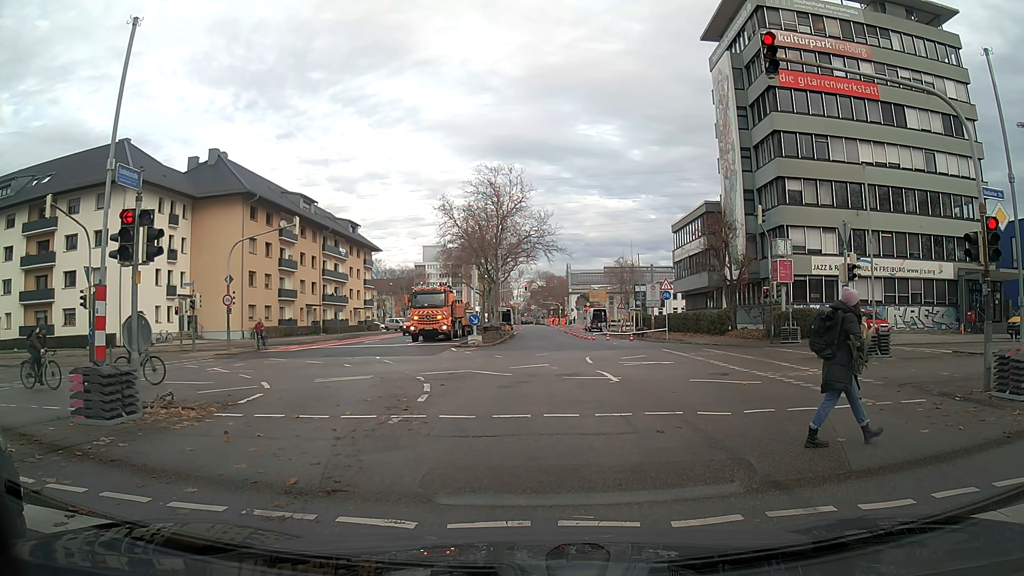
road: secondary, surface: asphalt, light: Day
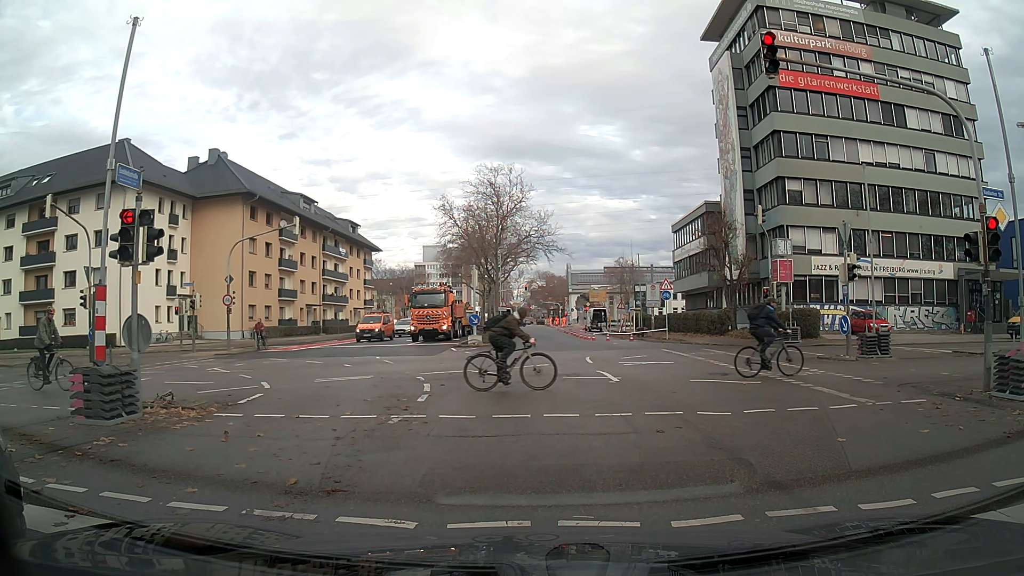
(0.0, 0.0) m; 0°
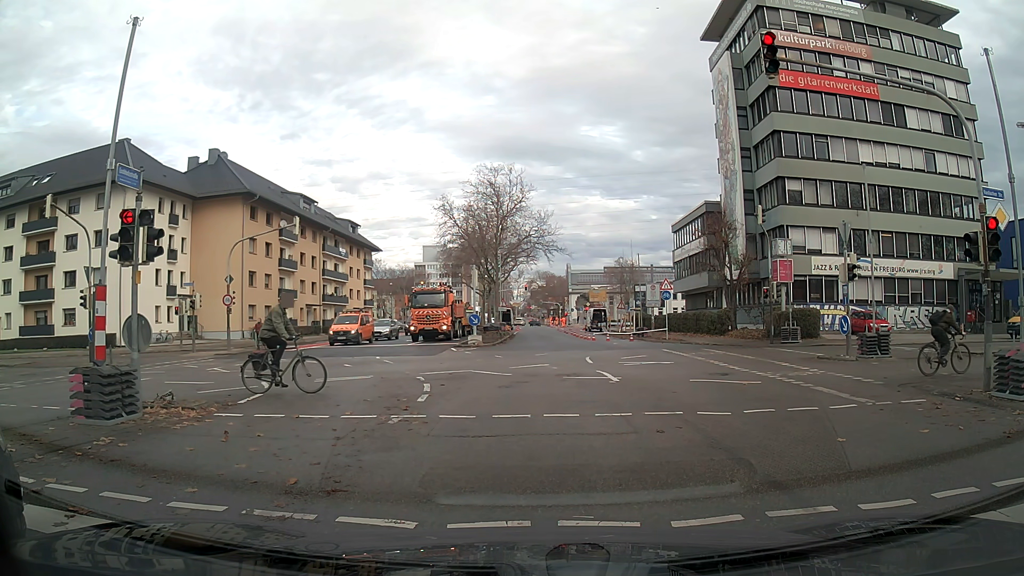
(0.0, 0.0) m; 0°
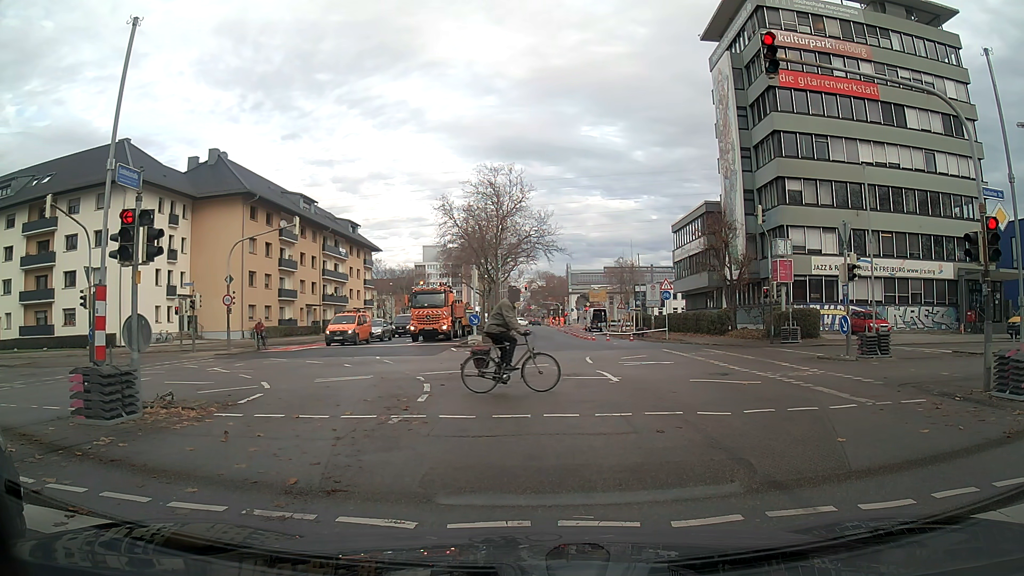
(0.0, 0.0) m; 0°
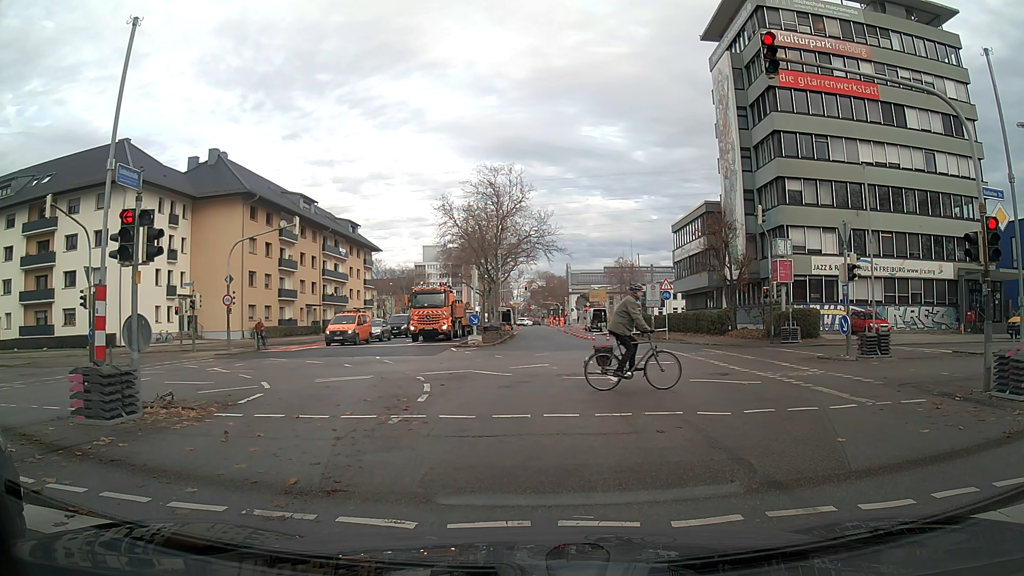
(0.0, 0.0) m; 0°
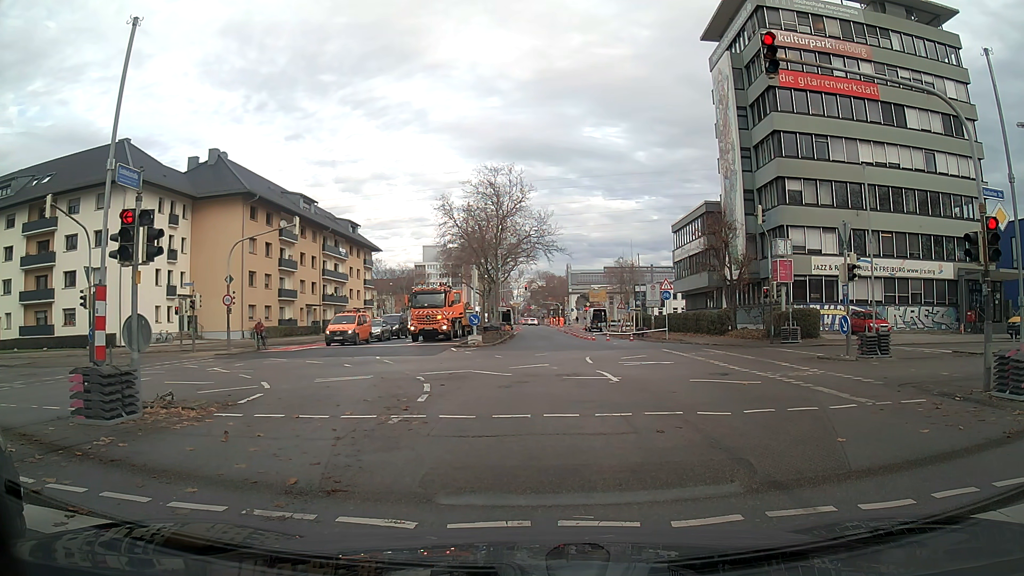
(0.0, 0.0) m; 0°
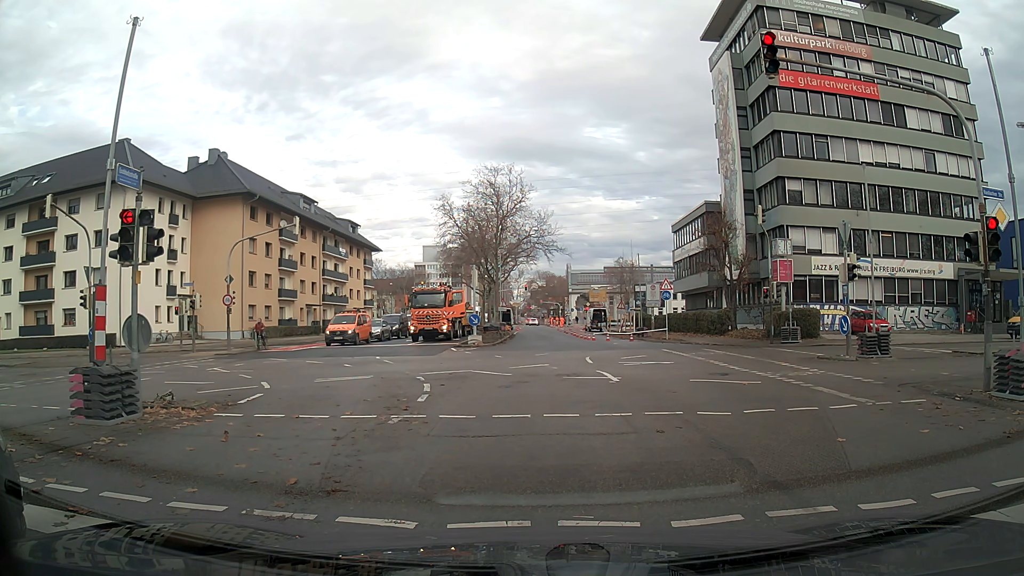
(0.0, 0.0) m; 0°
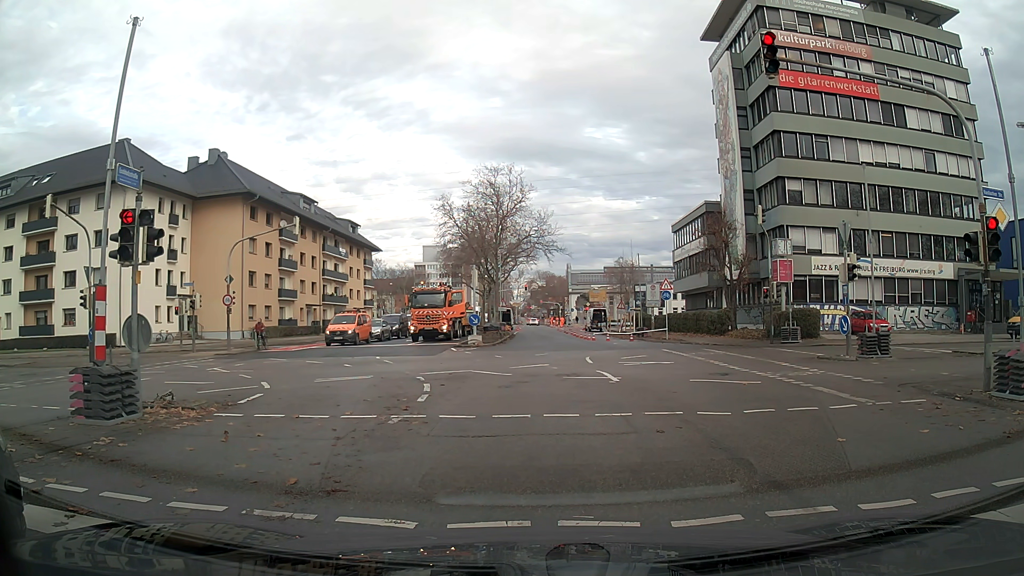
(0.0, 0.0) m; 0°
